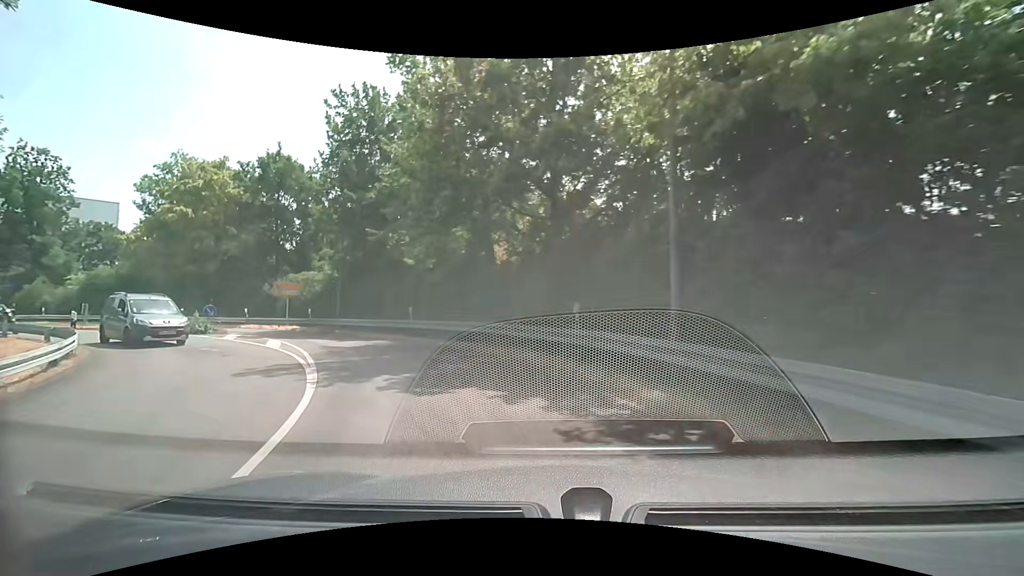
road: secondary_link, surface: asphalt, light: Day
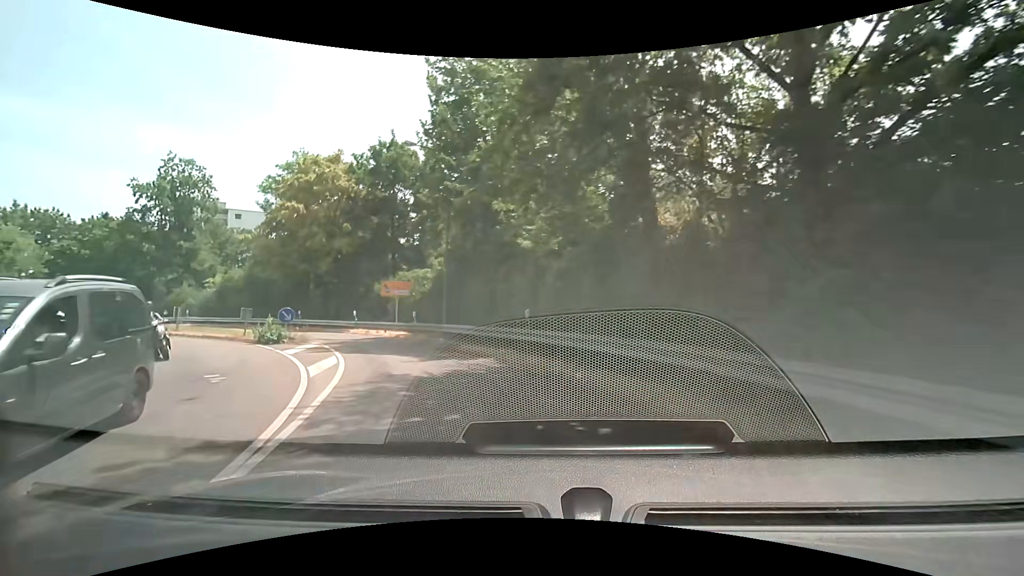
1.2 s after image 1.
(-1.0, +7.4) m; -16°
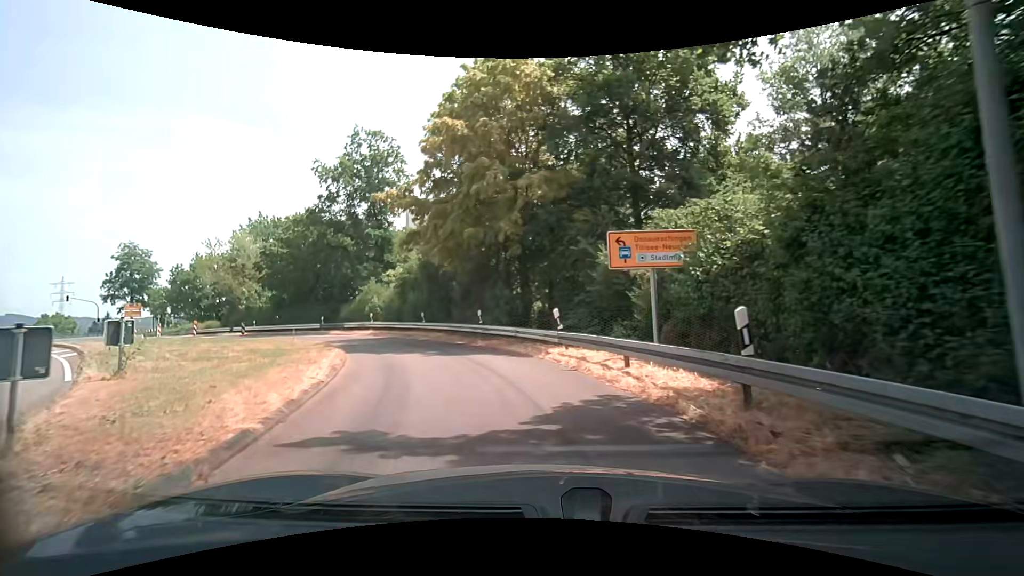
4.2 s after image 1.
(-4.6, +18.5) m; -27°
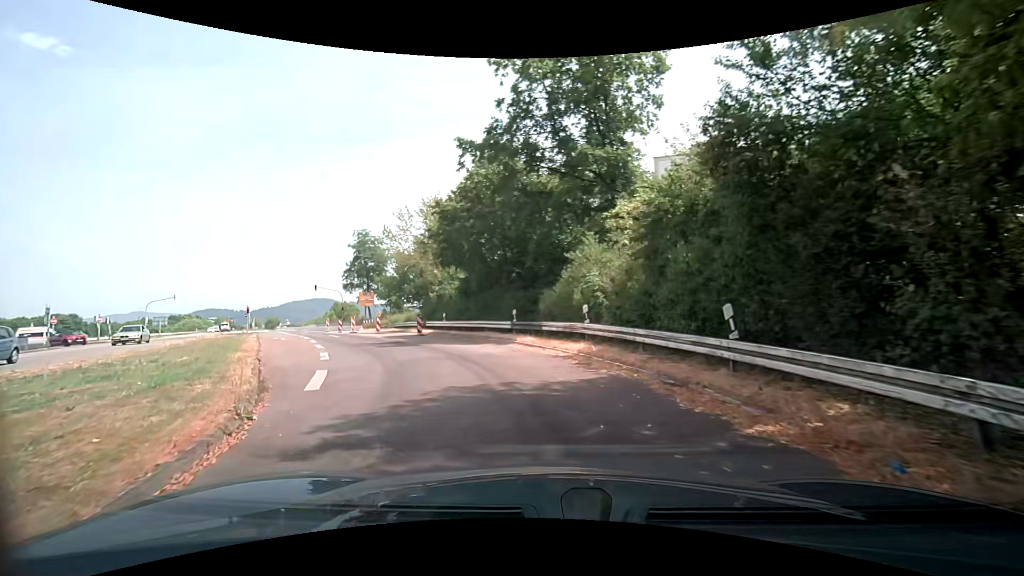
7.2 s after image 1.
(-4.6, +19.6) m; -28°
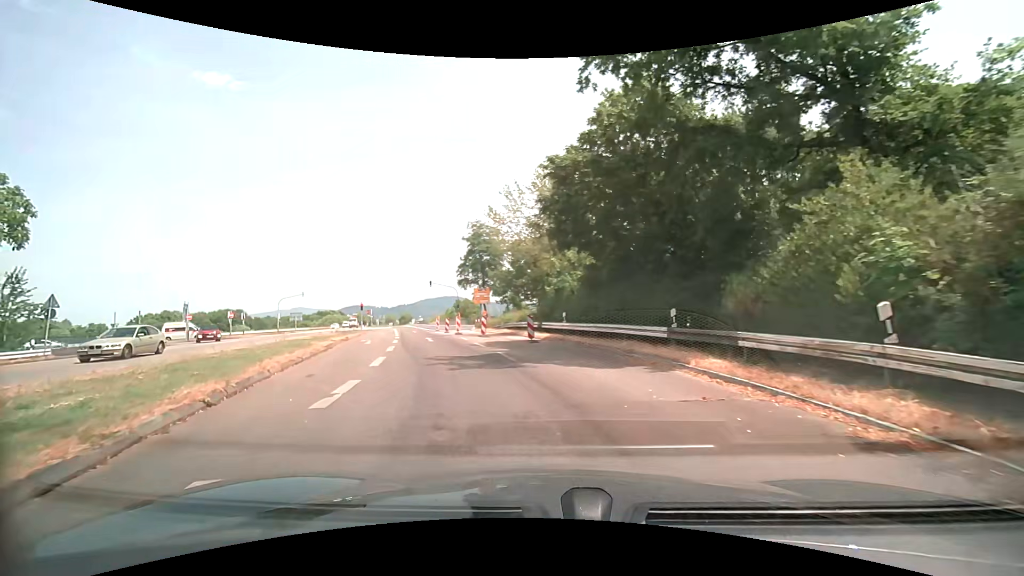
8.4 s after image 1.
(-1.0, +8.1) m; -13°
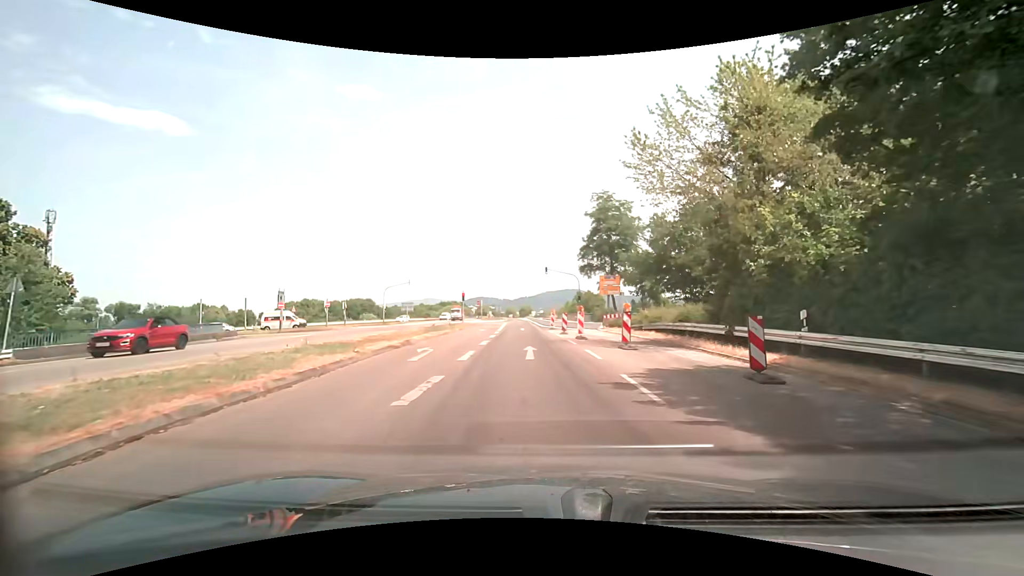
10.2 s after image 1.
(-2.0, +12.3) m; -16°
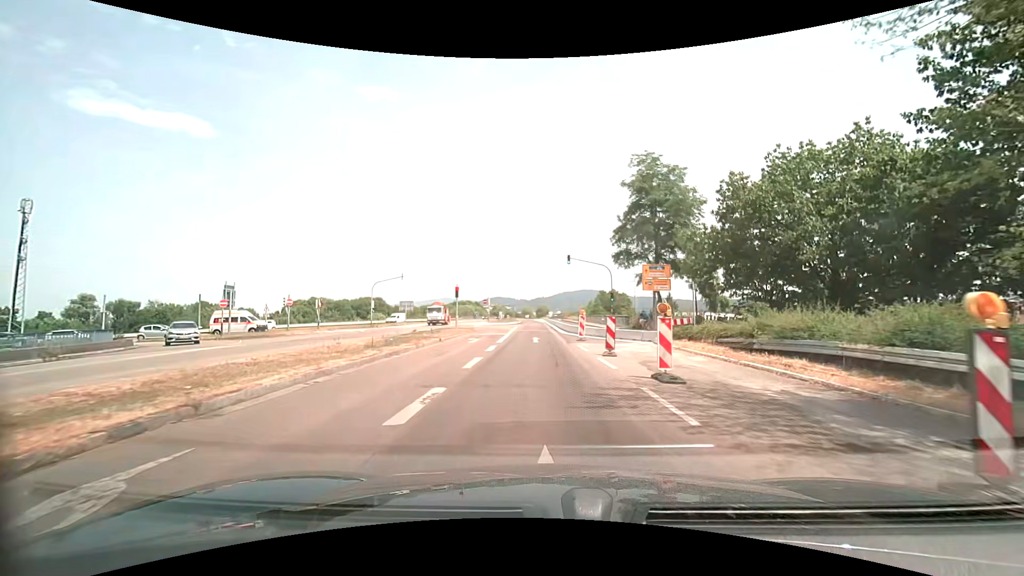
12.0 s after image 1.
(-0.4, +13.2) m; -3°
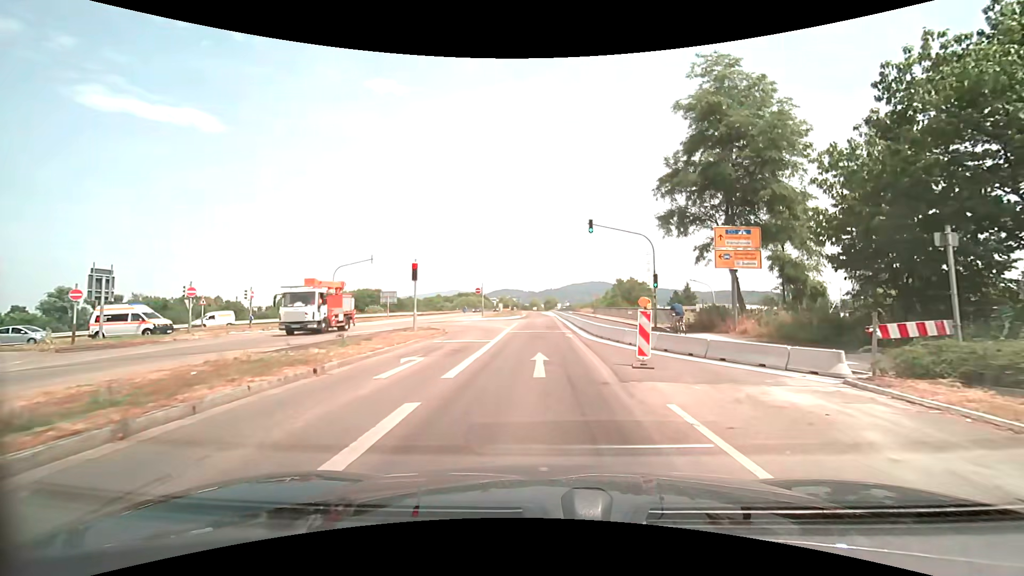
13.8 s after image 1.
(-0.1, +14.0) m; -1°
(0, +10) (0, +20) (0, +30) (0, +40) (0, +50) (-1, +60) (-1, +70) (-2, +80) (-2, +90) (-3, +100) m
